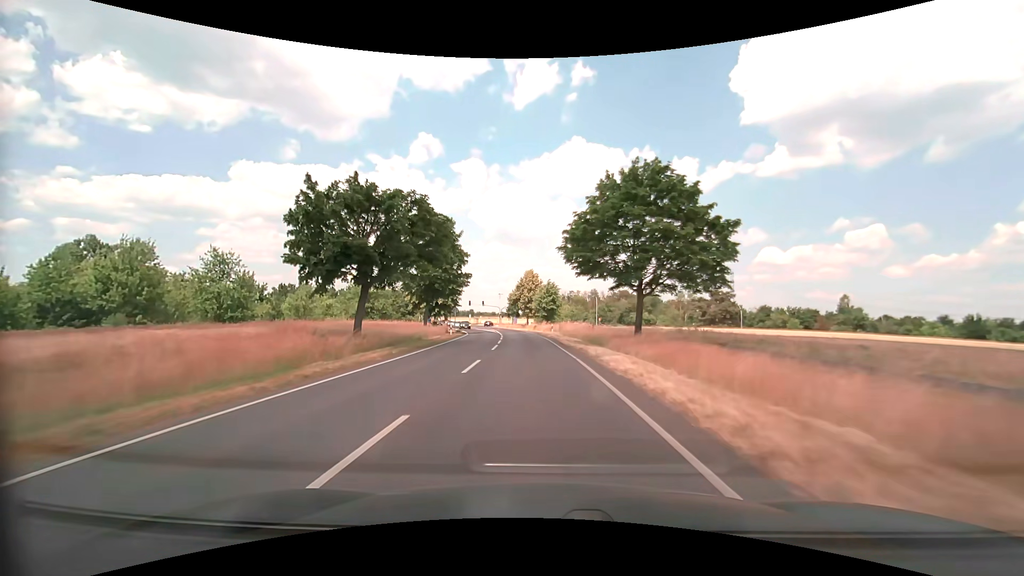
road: secondary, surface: asphalt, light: Day
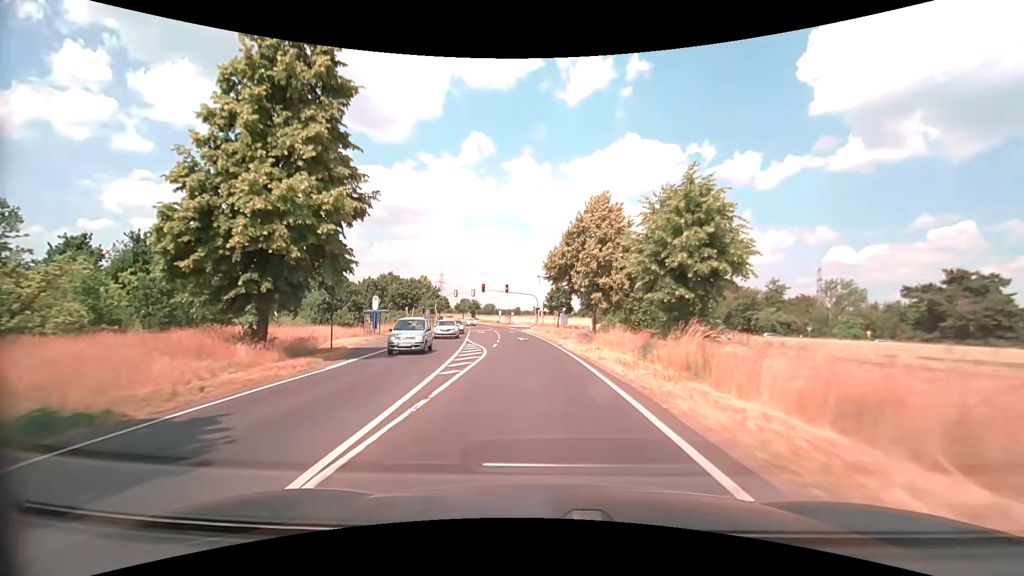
(-2.8, +54.3) m; -6°
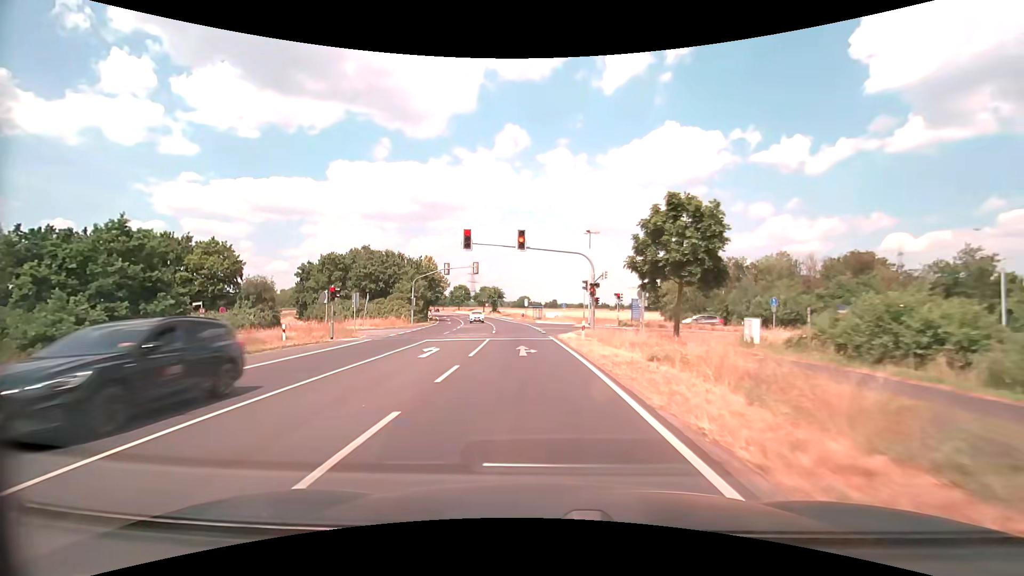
(-1.4, +38.9) m; -4°
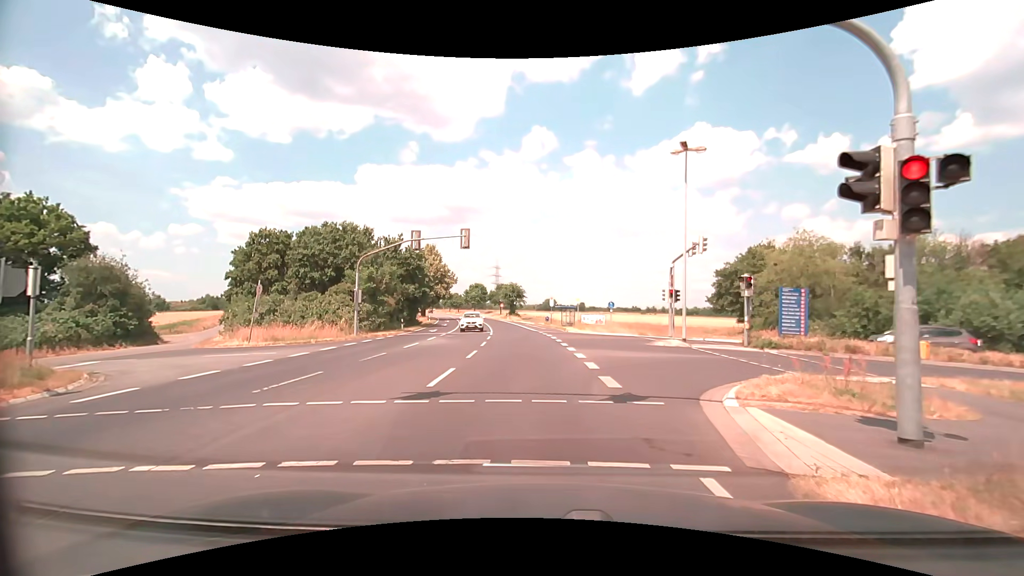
(-0.6, +22.7) m; -3°
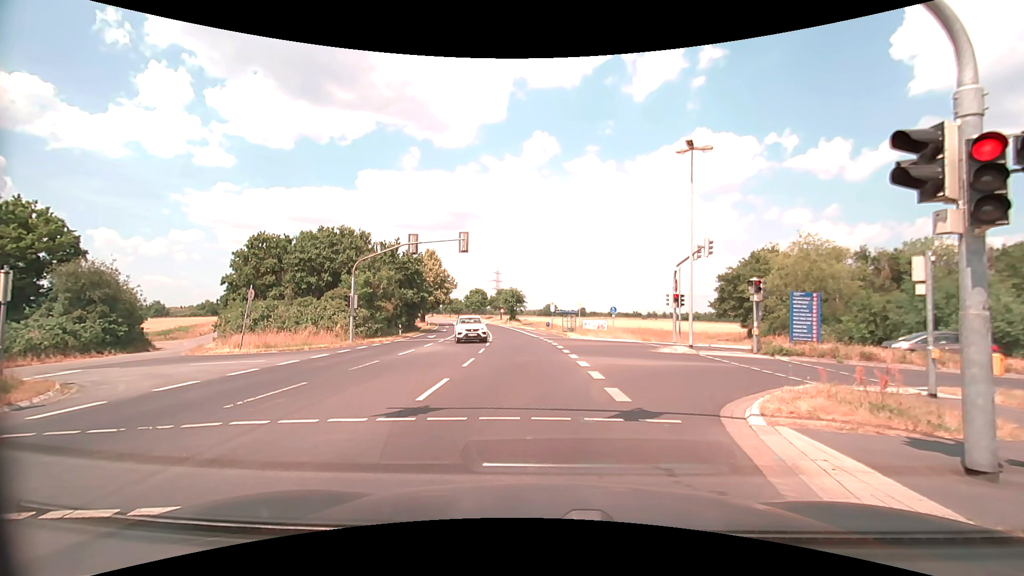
(0.0, +0.8) m; +1°
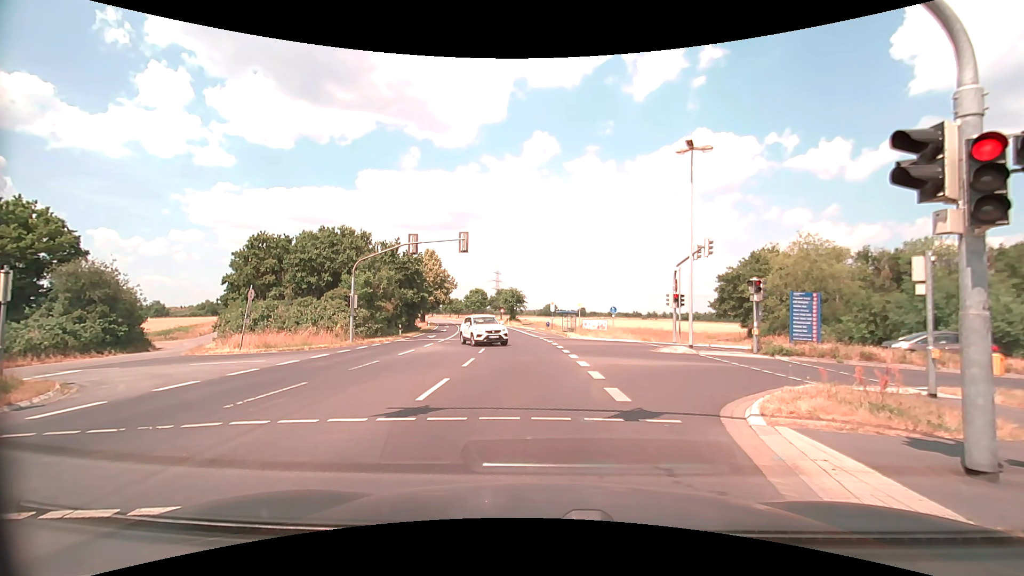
(0.0, 0.0) m; 0°
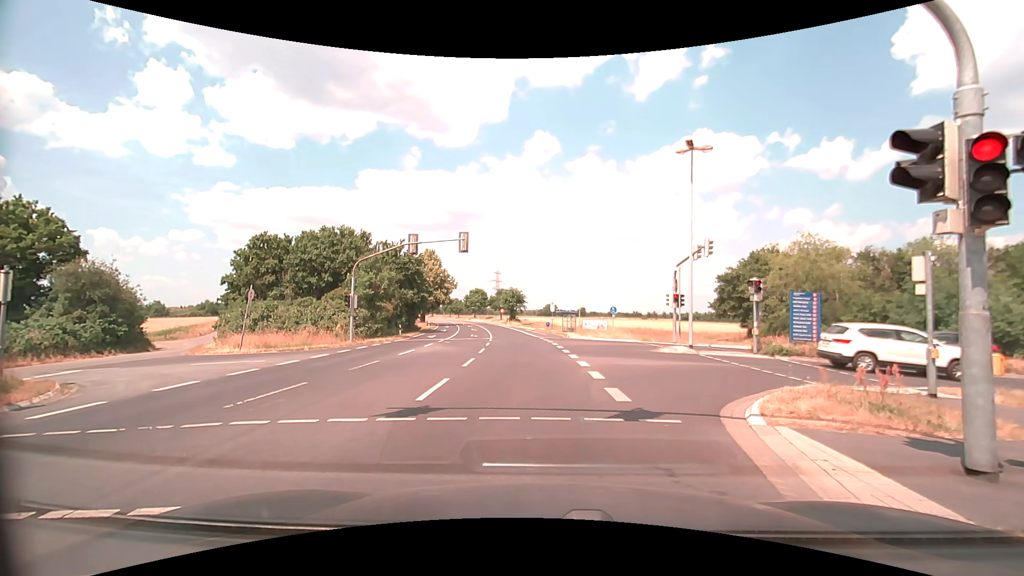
(0.0, 0.0) m; 0°
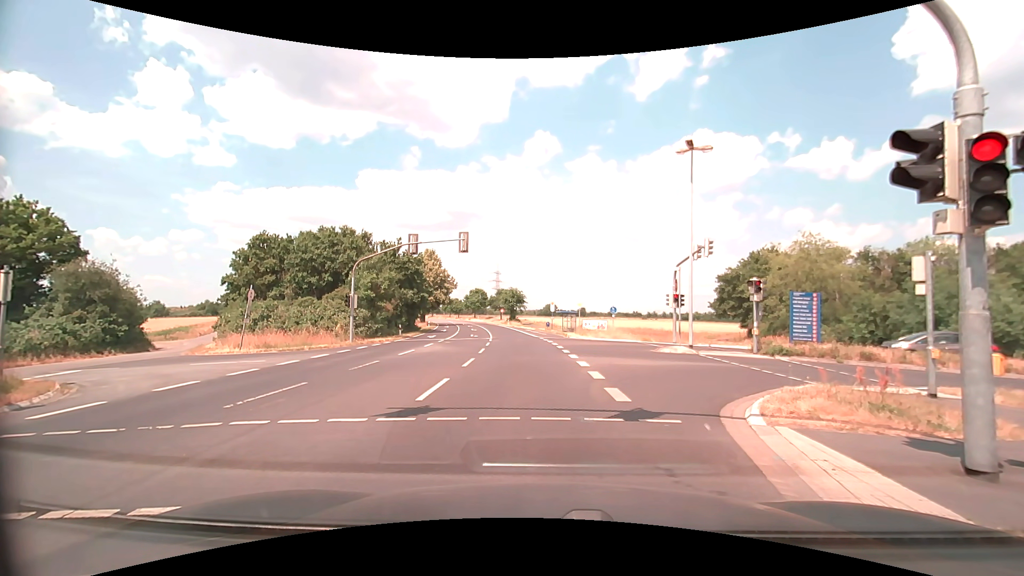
(0.0, 0.0) m; 0°
(0, +10) (-1, +20) (-2, +30) (-3, +40) (-4, +50) (-5, +60) (-7, +70) (-9, +79) (-11, +89) (-13, +99) m
